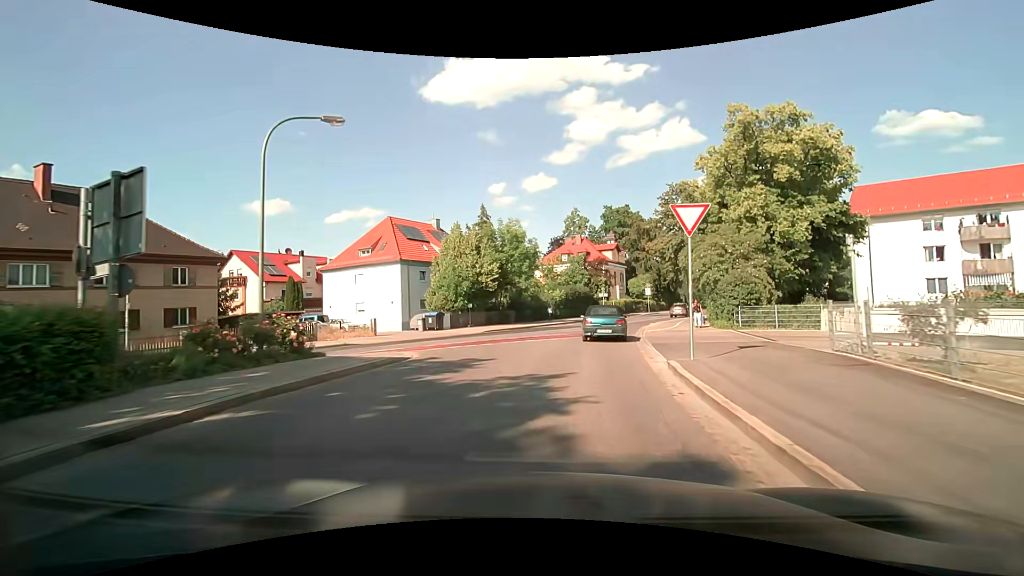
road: secondary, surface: asphalt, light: Day
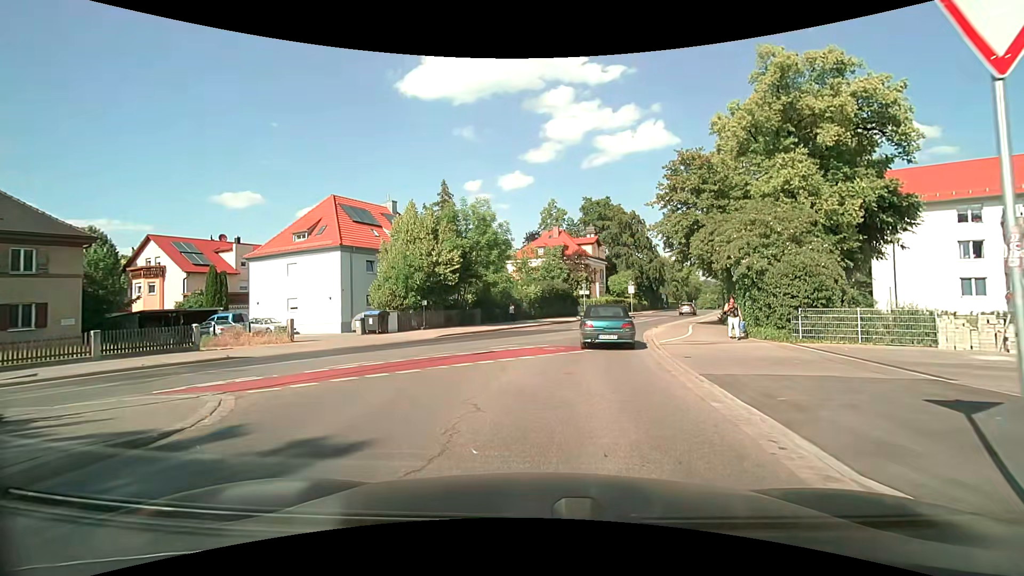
(+0.2, +7.4) m; +3°
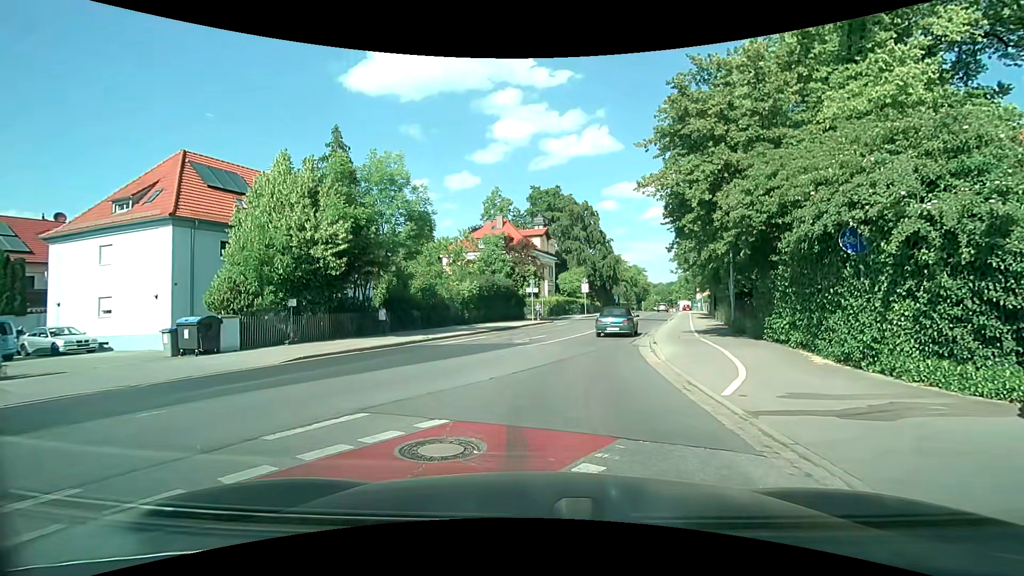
(+0.7, +10.7) m; +6°
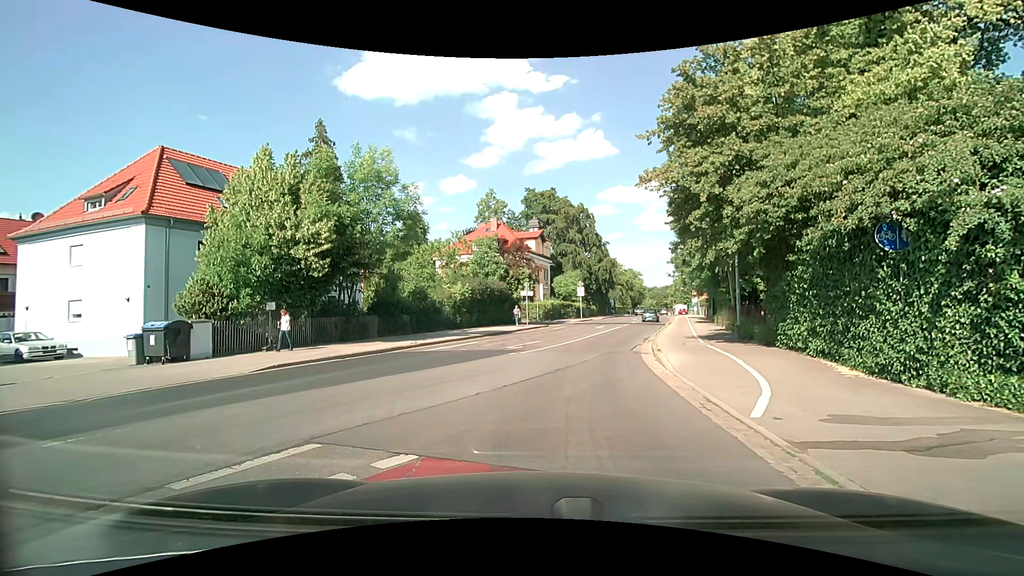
(0.0, +1.2) m; +1°
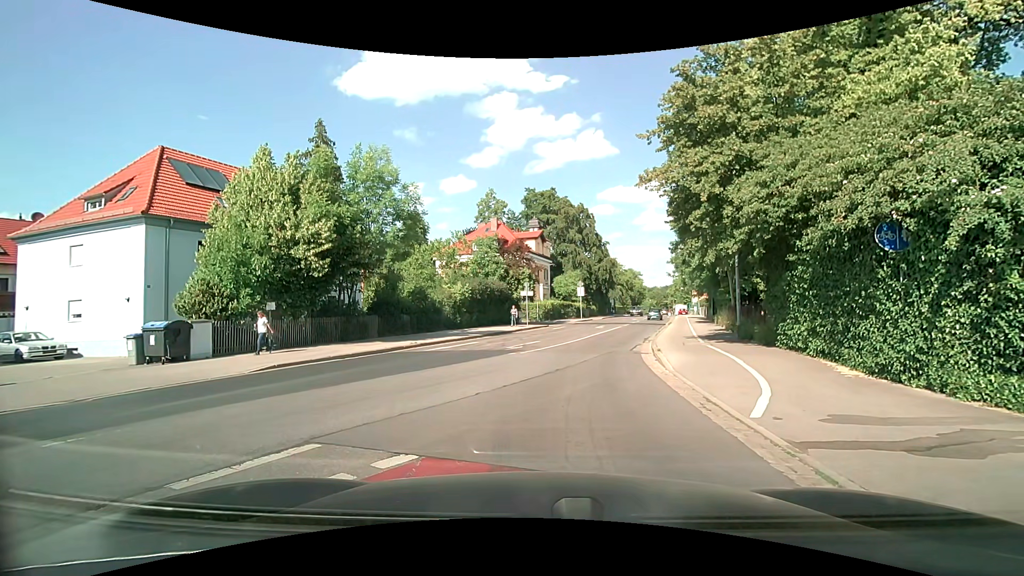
(0.0, 0.0) m; 0°
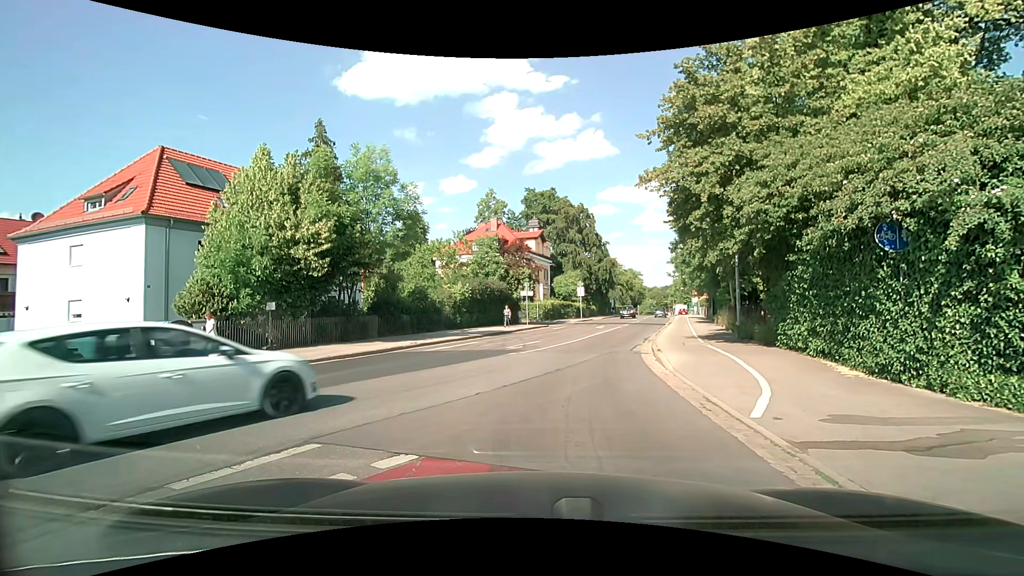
(0.0, 0.0) m; 0°
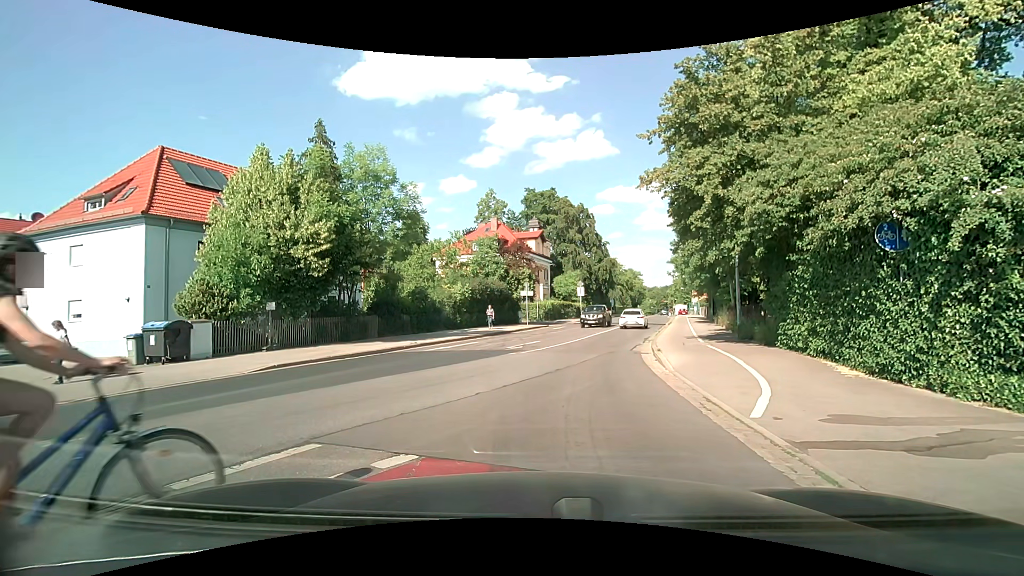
(0.0, 0.0) m; 0°
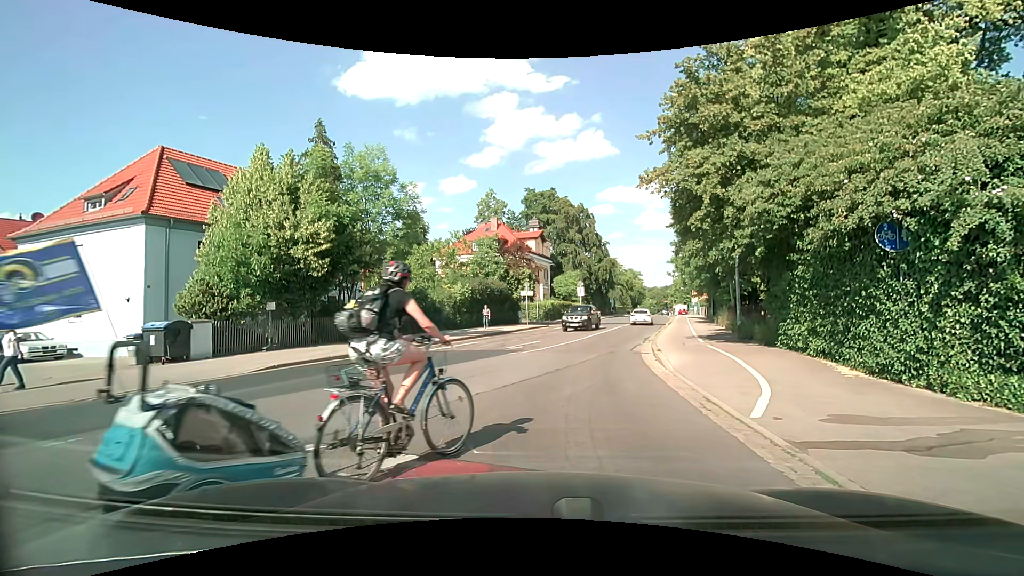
(0.0, 0.0) m; 0°
(0, +10) (+2, +20) (+5, +29) (+8, +39) (+10, +49) (+13, +58) (+16, +68) (+19, +77) (+22, +87) (+24, +97) m
